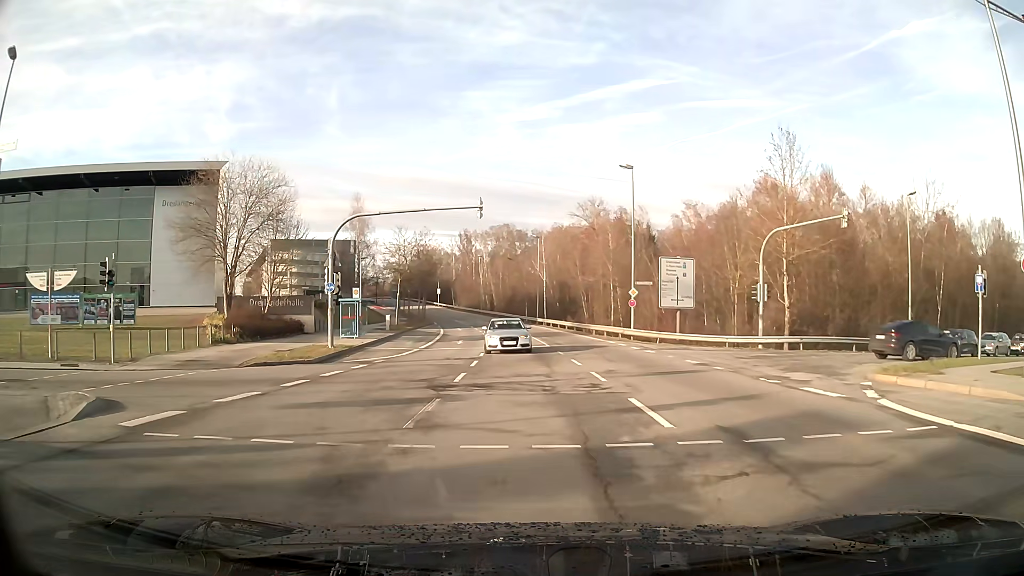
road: secondary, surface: asphalt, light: Day
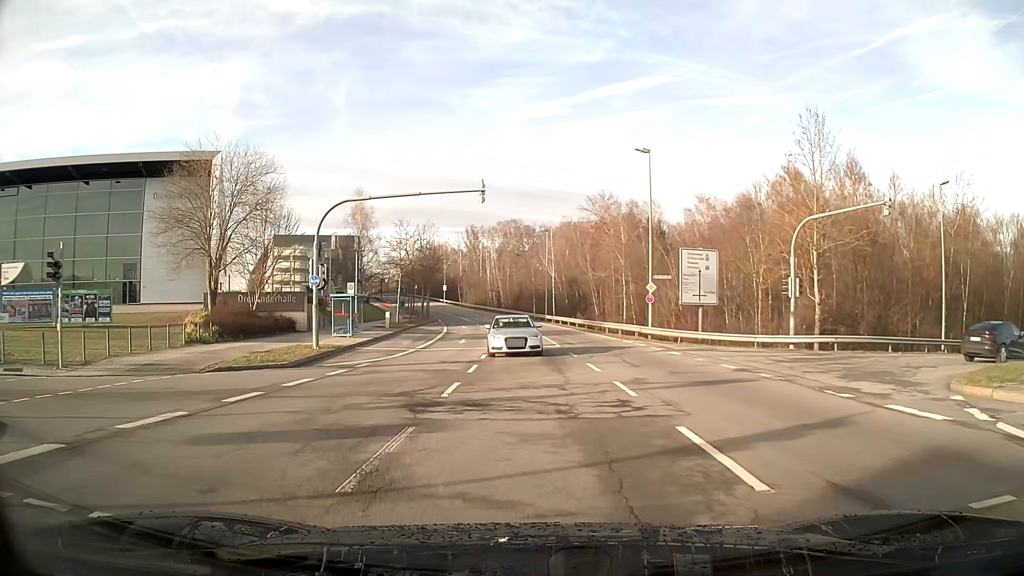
(0.0, +3.2) m; -2°
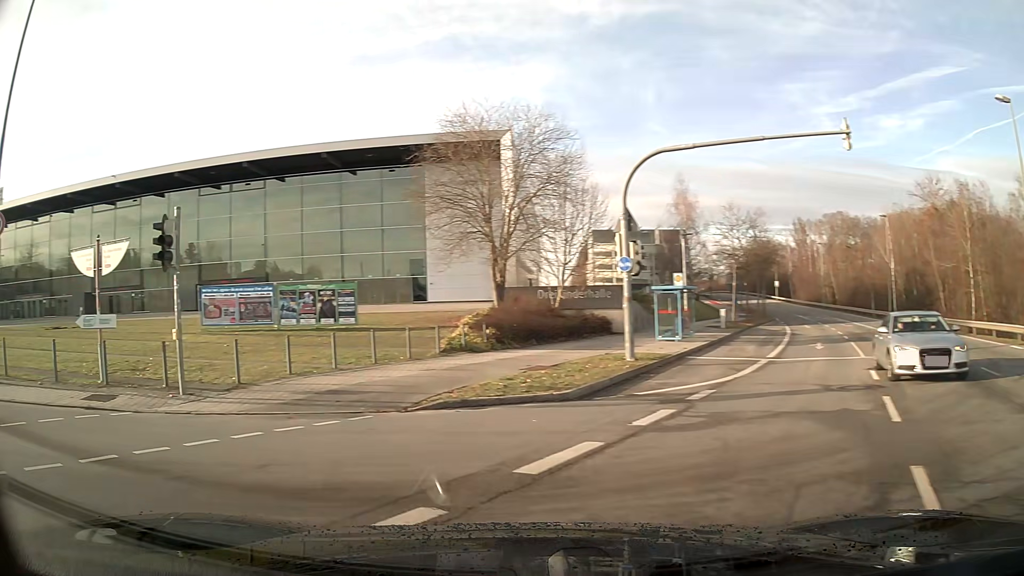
(-1.9, +7.8) m; -36°
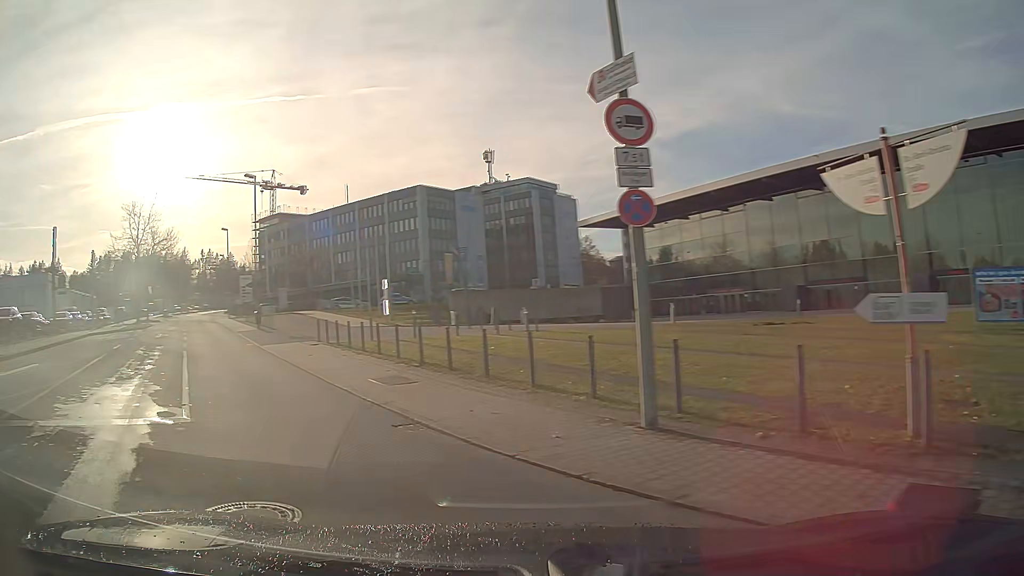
(-4.2, +7.0) m; -58°
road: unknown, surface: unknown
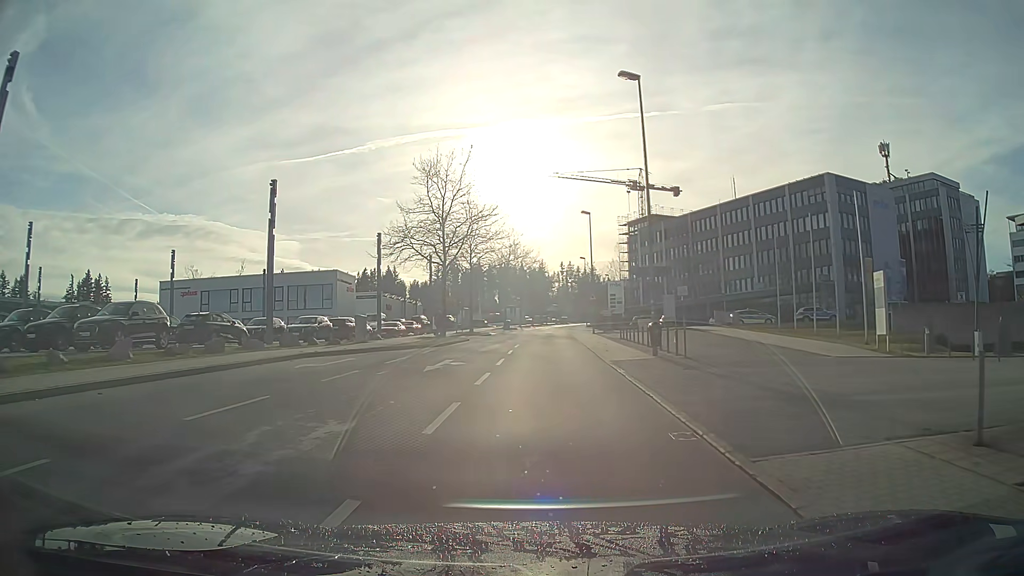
(-7.0, +20.7) m; -24°
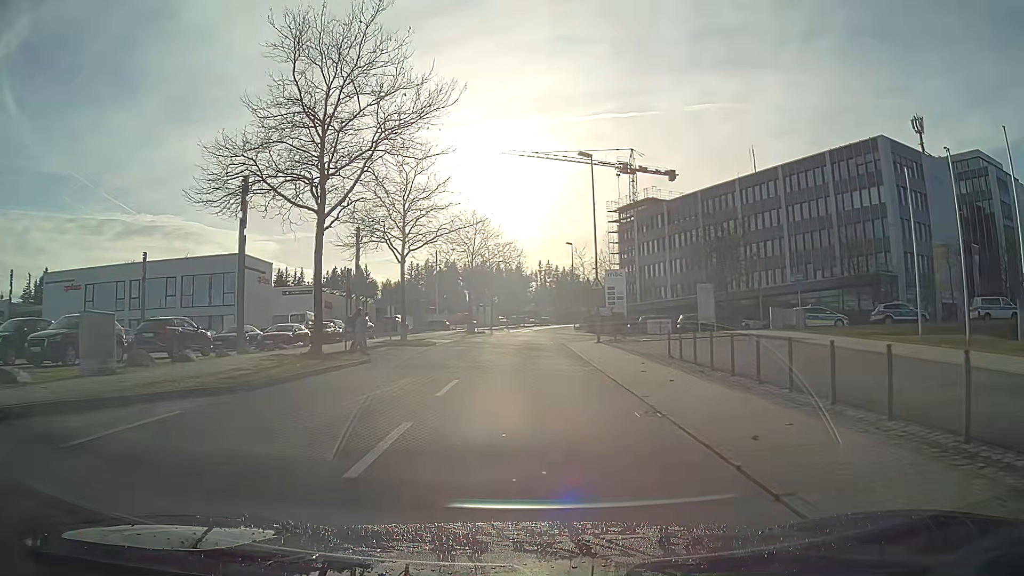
(+0.3, +20.4) m; +2°
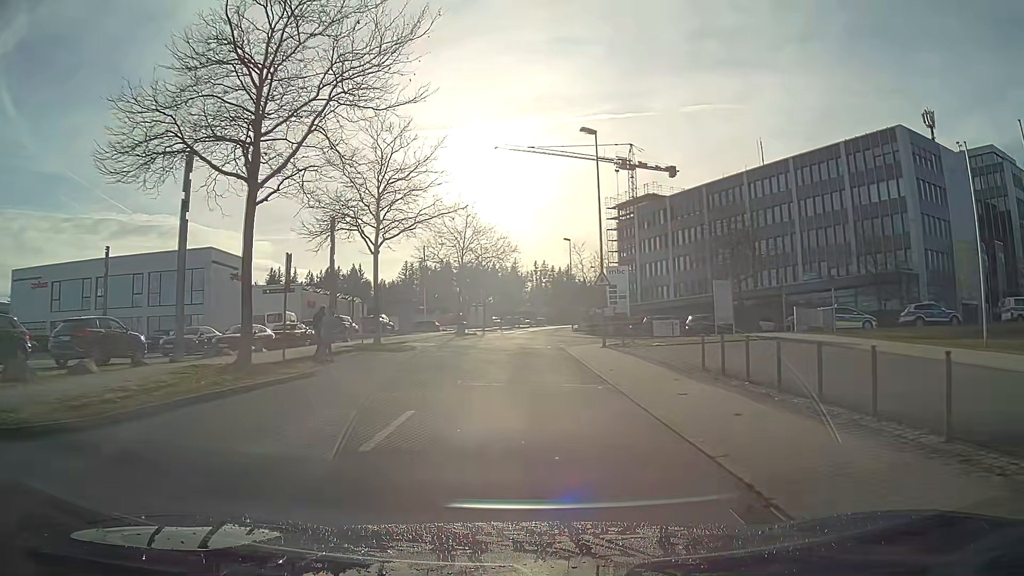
(0.0, +4.9) m; 0°
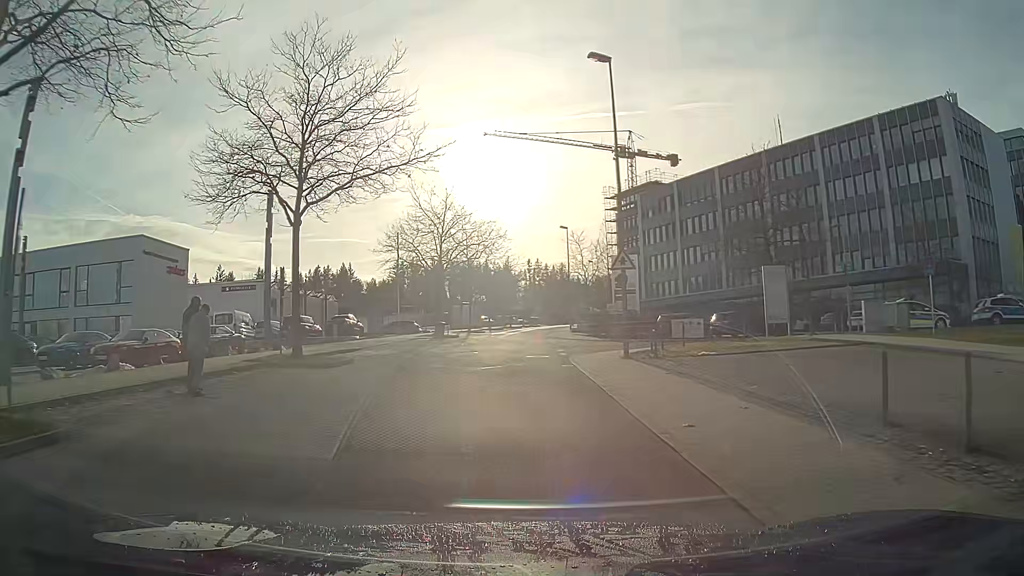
(0.0, +9.2) m; 0°
